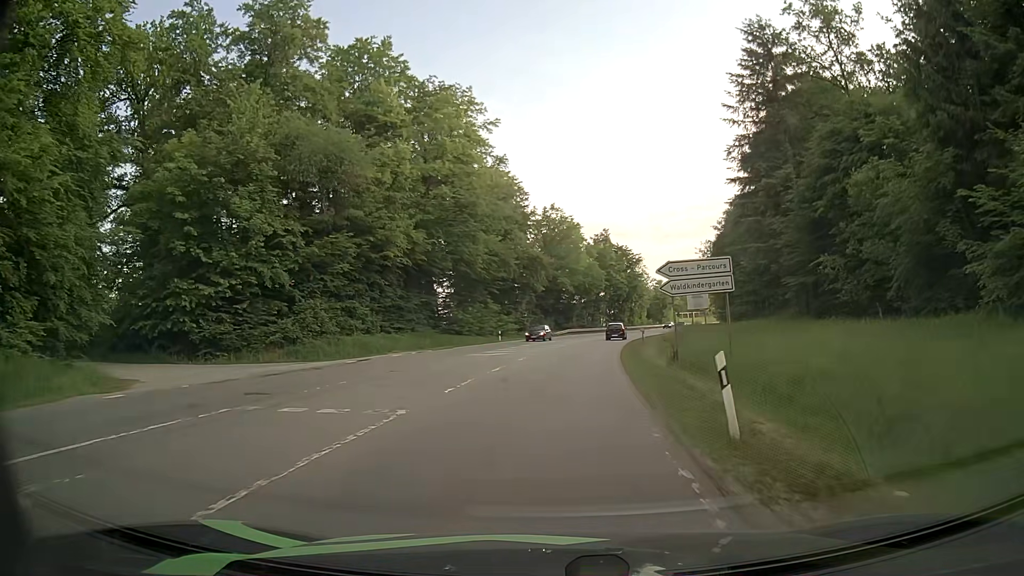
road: secondary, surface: asphalt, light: Day
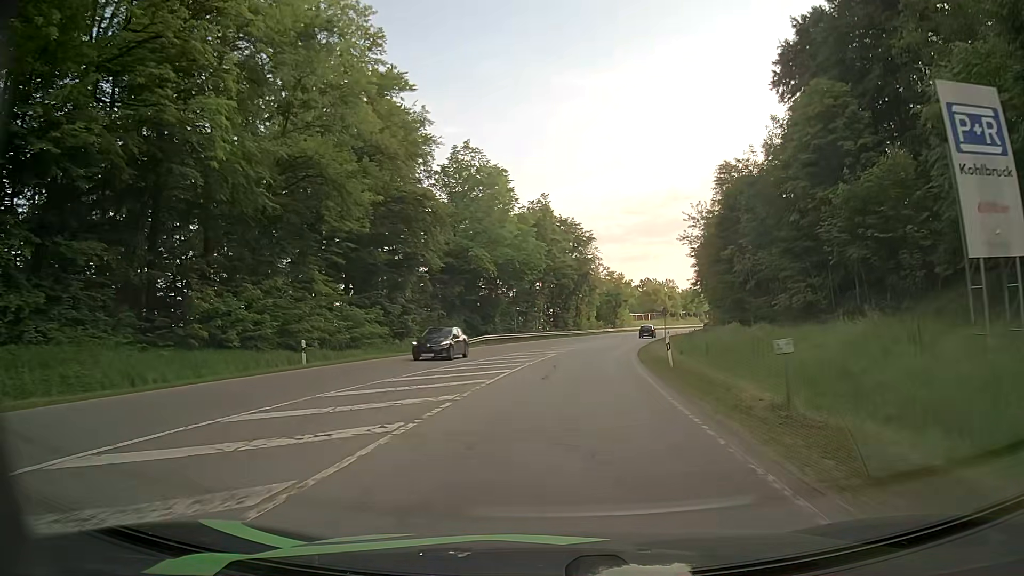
(+2.1, +38.3) m; +6°
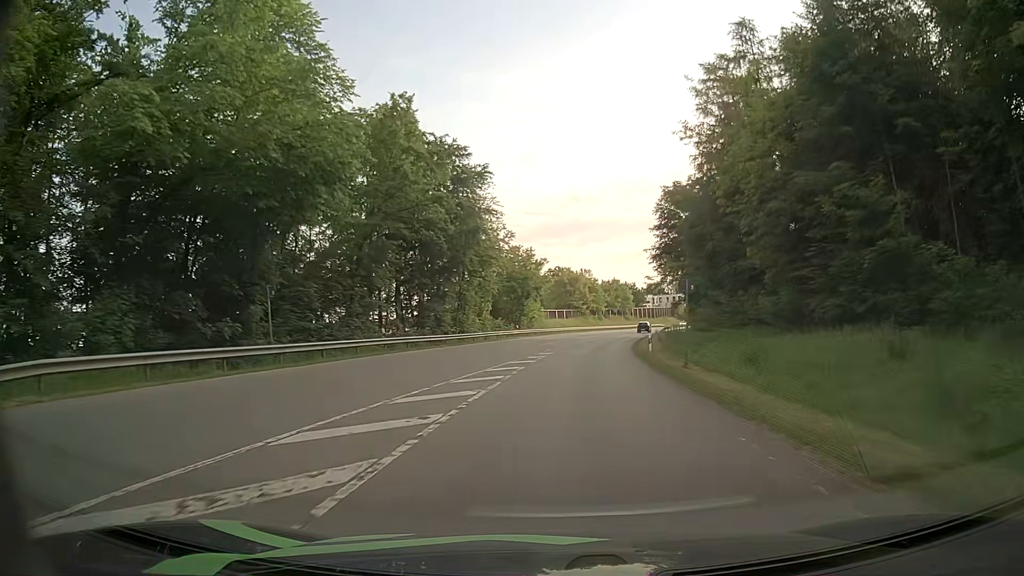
(+2.8, +41.3) m; +8°
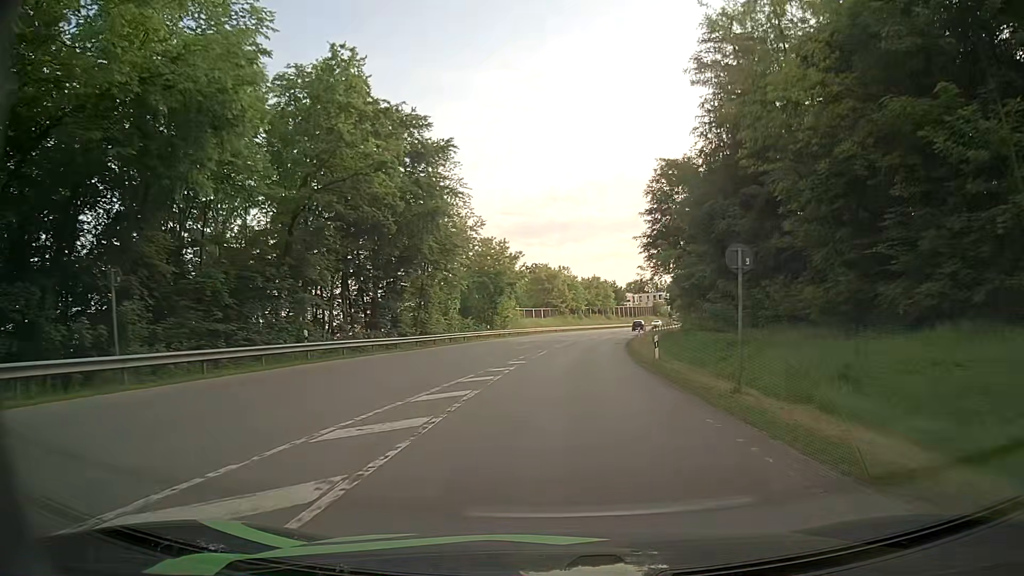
(+0.2, +8.4) m; +2°
(0, +10) (+1, +20) (+1, +30) (+2, +40) (+4, +50) (+5, +60) (+7, +70) (+9, +79) (+11, +89) (+13, +99) m
